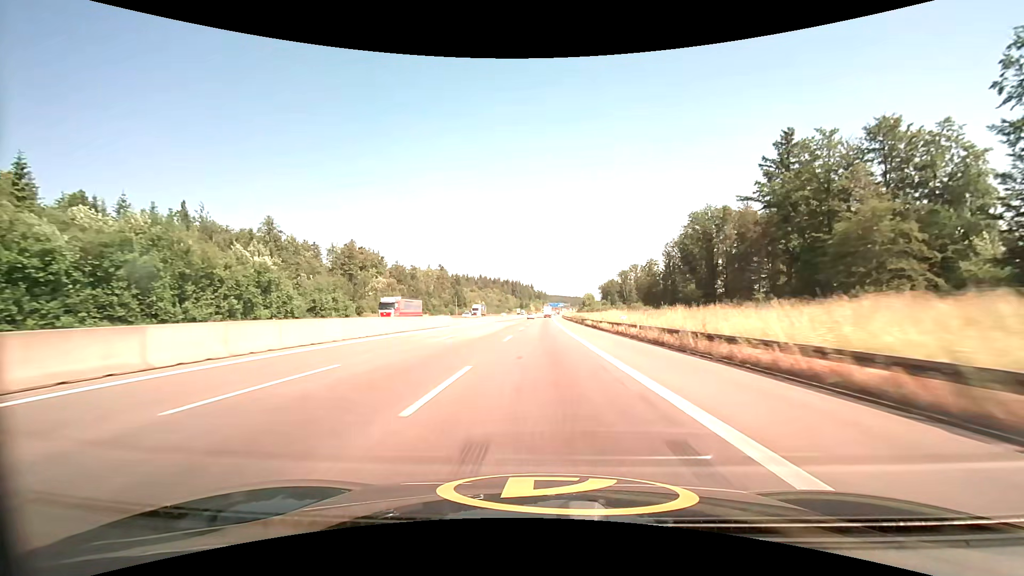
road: motorway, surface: asphalt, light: Day
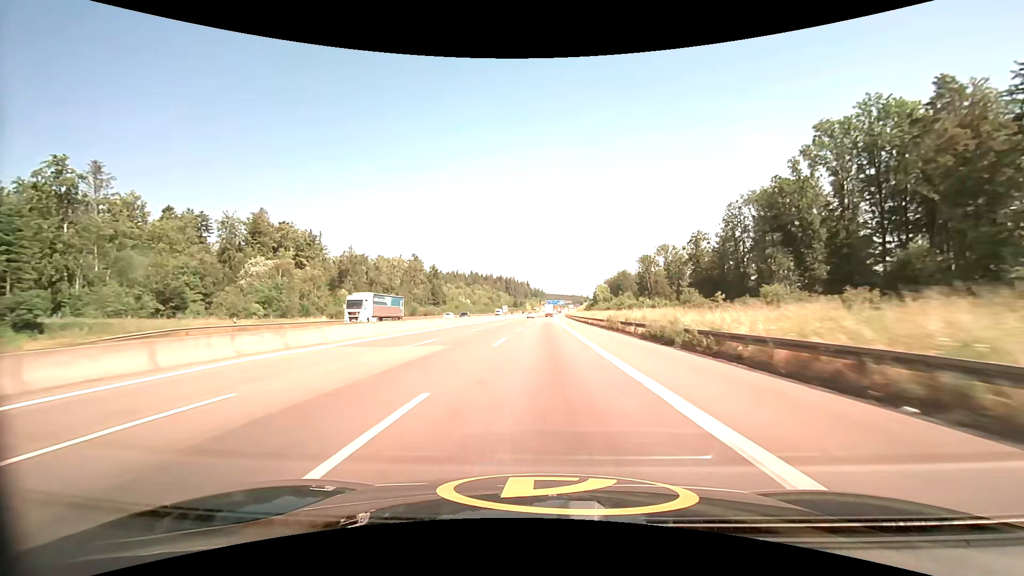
(+0.1, +58.4) m; 0°
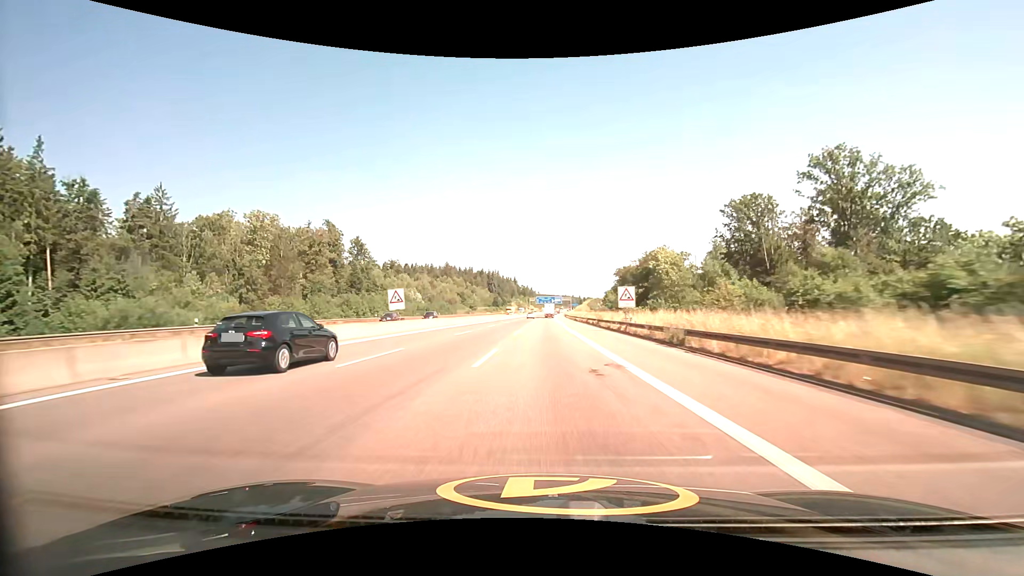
(+0.6, +96.8) m; +1°
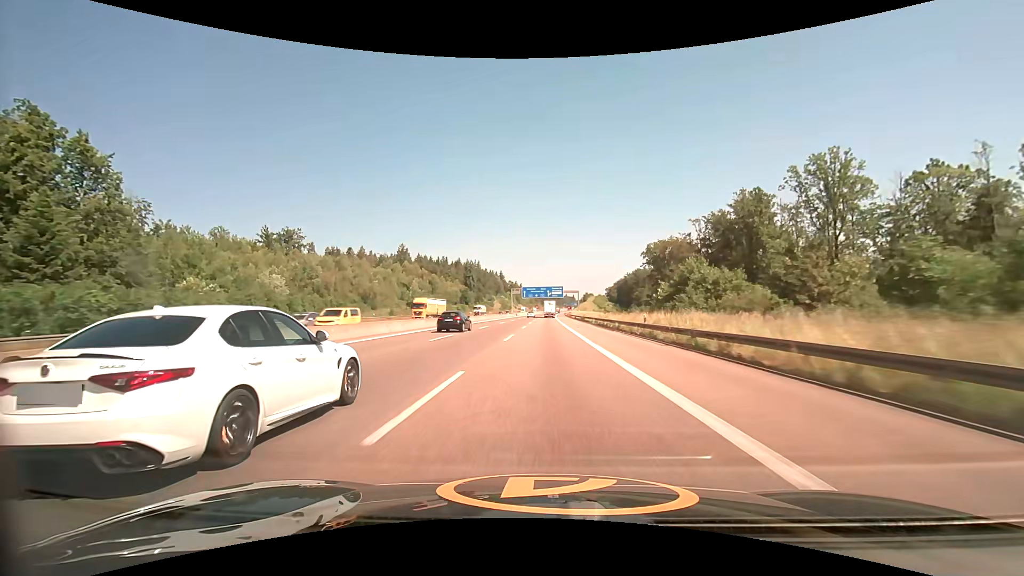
(+0.8, +96.3) m; +1°
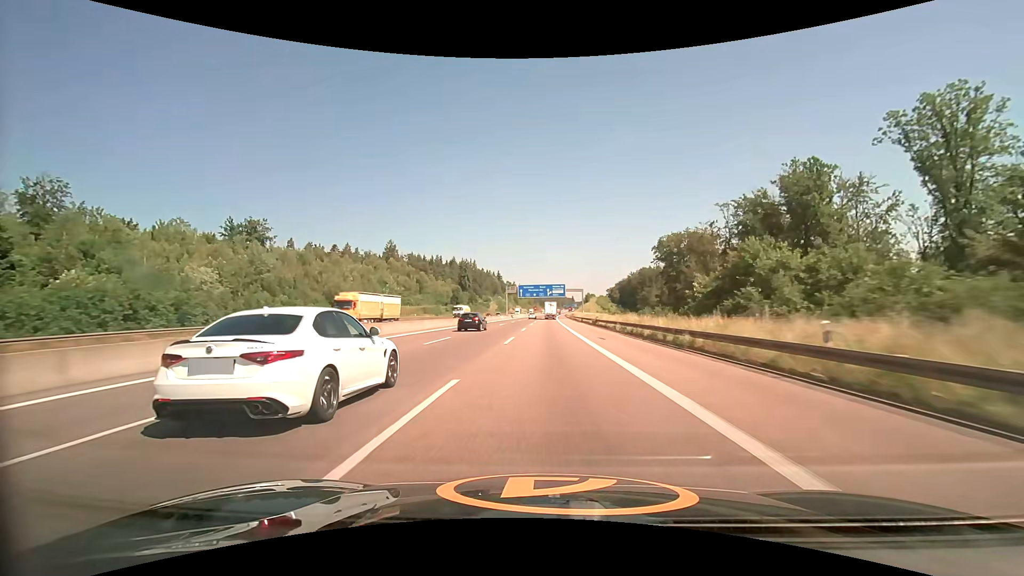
(0.0, +19.2) m; 0°
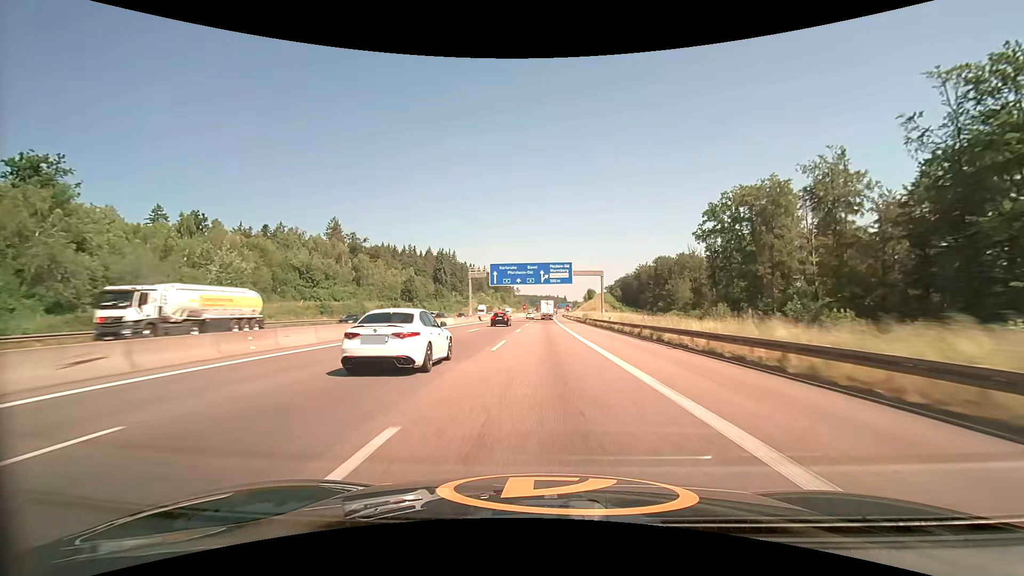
(+0.5, +57.6) m; +1°
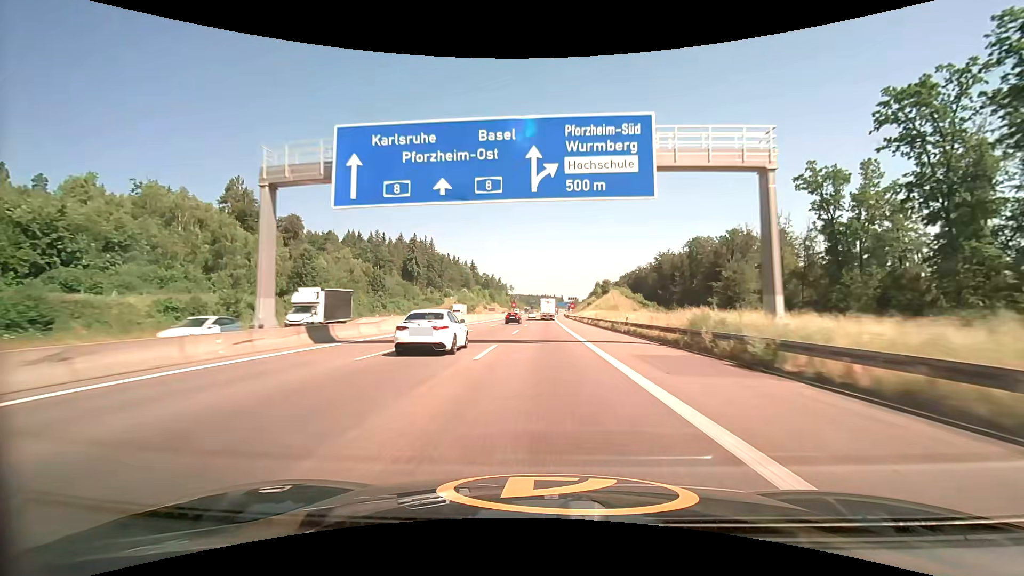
(+0.4, +57.4) m; +1°
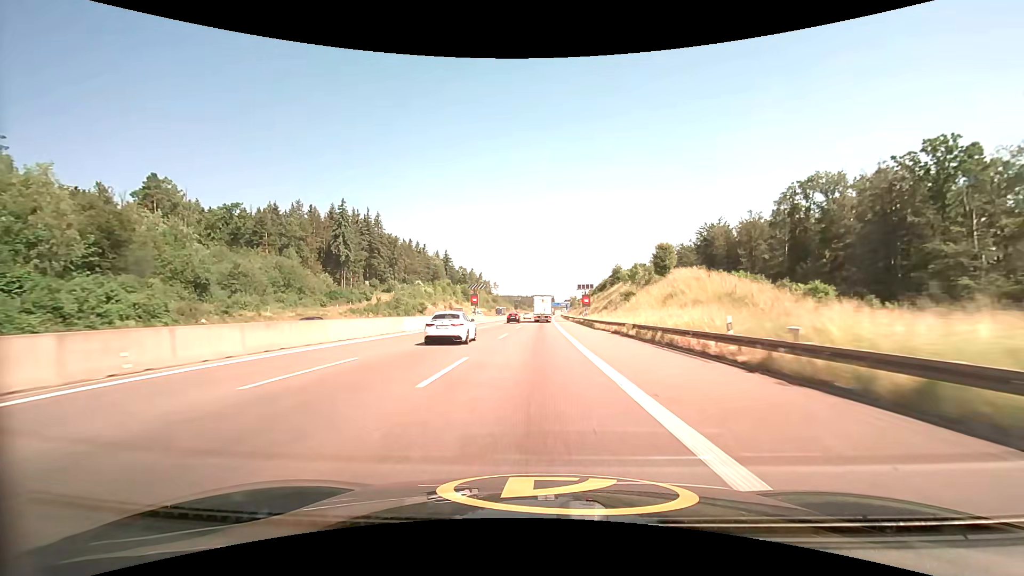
(+0.9, +76.5) m; +1°
(0, +10) (0, +20) (0, +30) (0, +40) (0, +50) (0, +60) (0, +70) (0, +80) (0, +90) (0, +100) m
